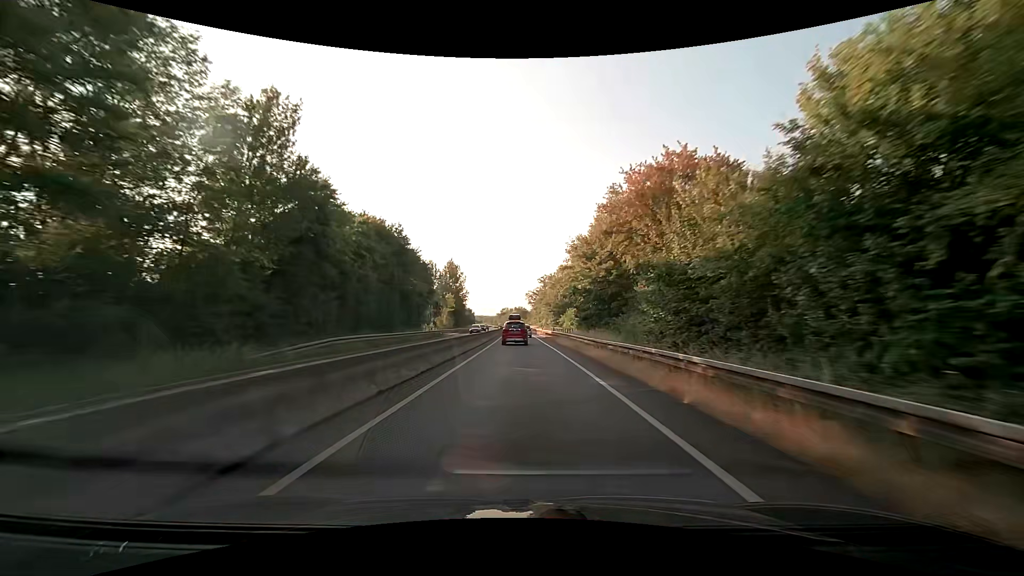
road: trunk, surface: asphalt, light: Day
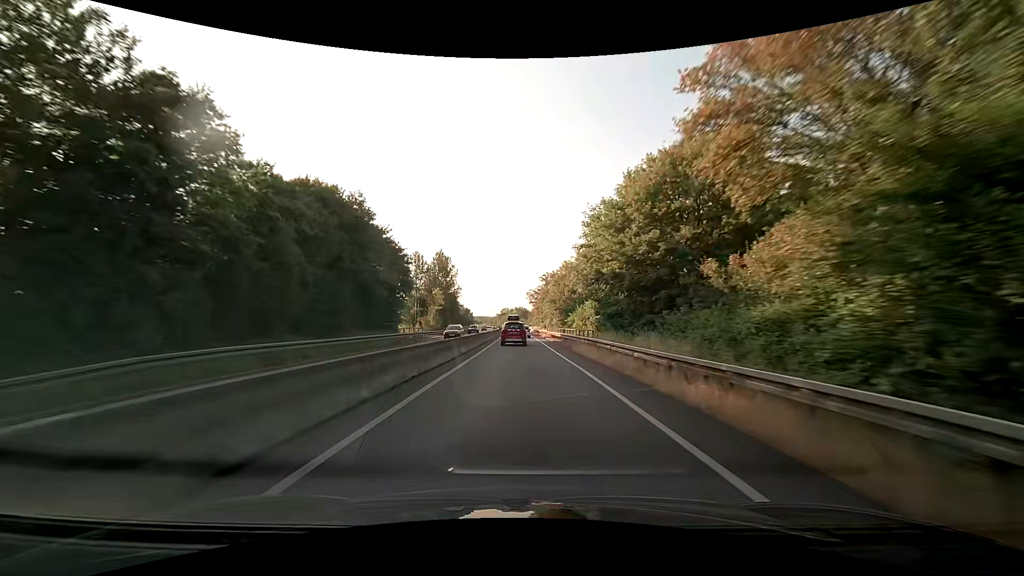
(0.0, +13.1) m; 0°
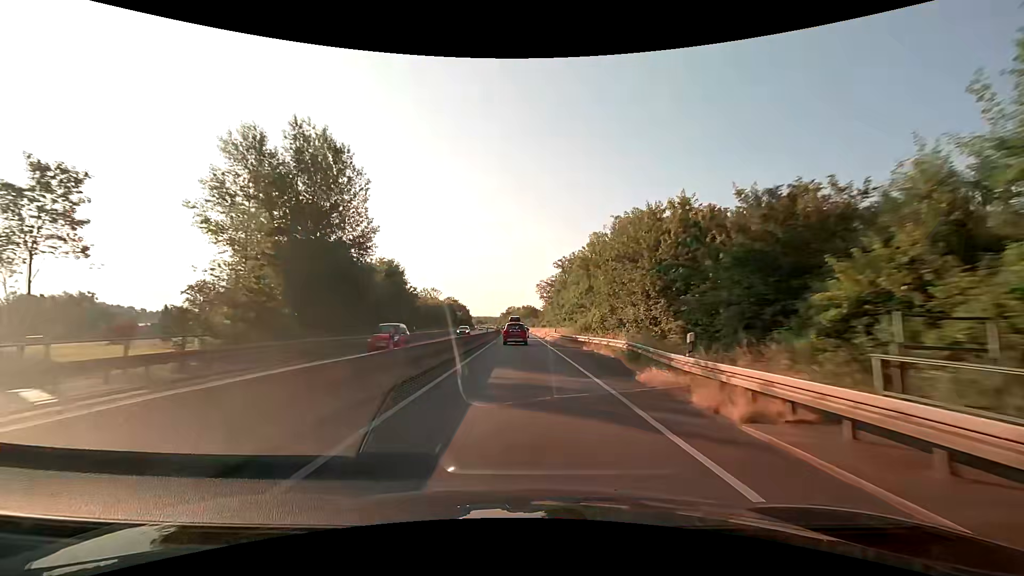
(-0.4, +53.2) m; -1°
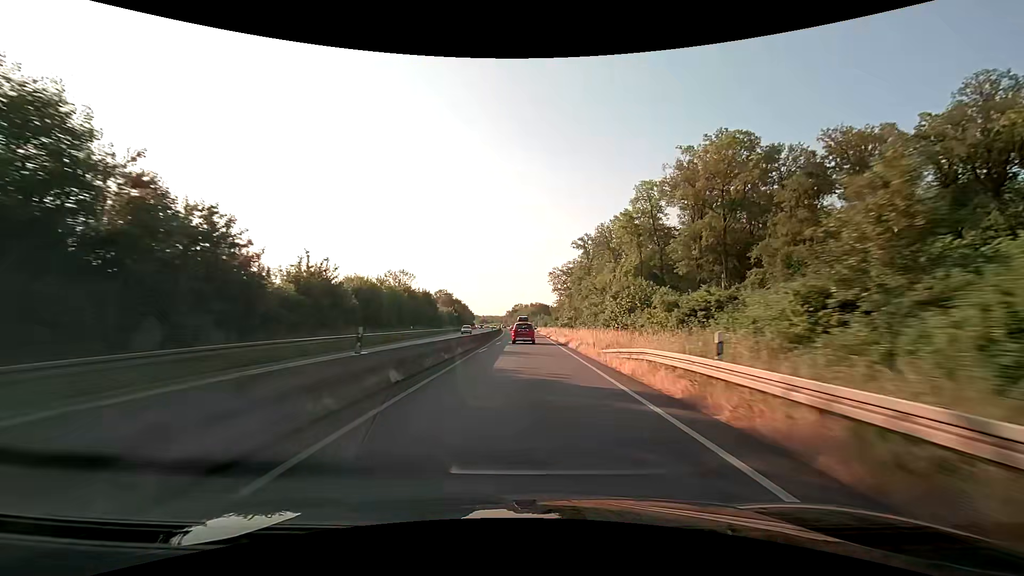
(-0.2, +41.0) m; -1°
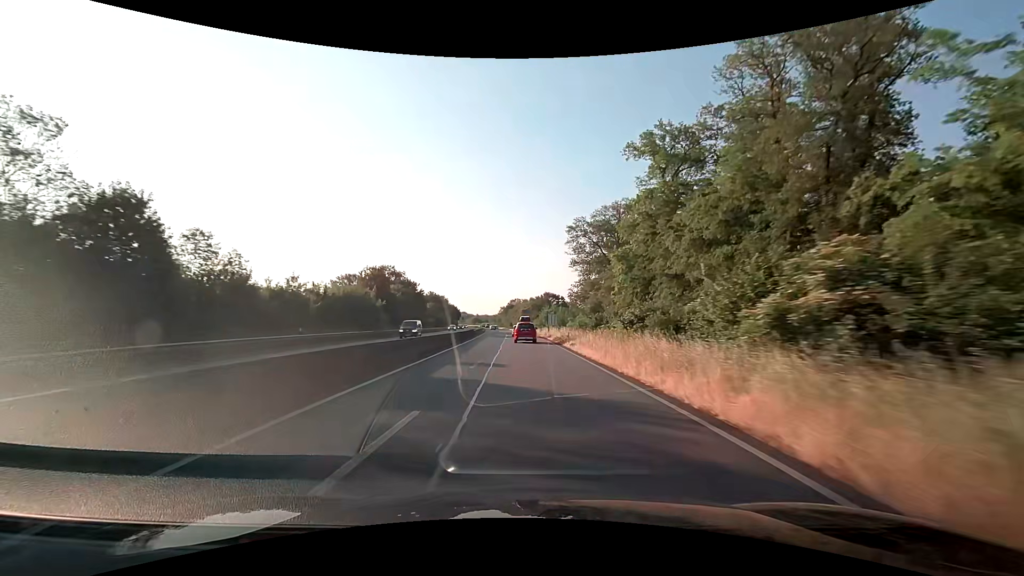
(+0.5, +71.0) m; 0°
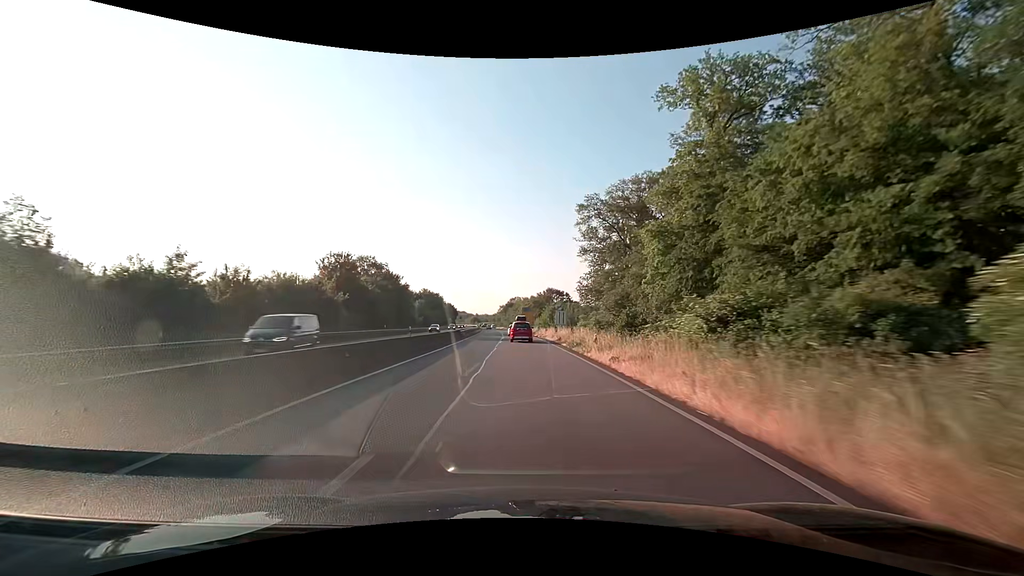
(0.0, +14.6) m; 0°
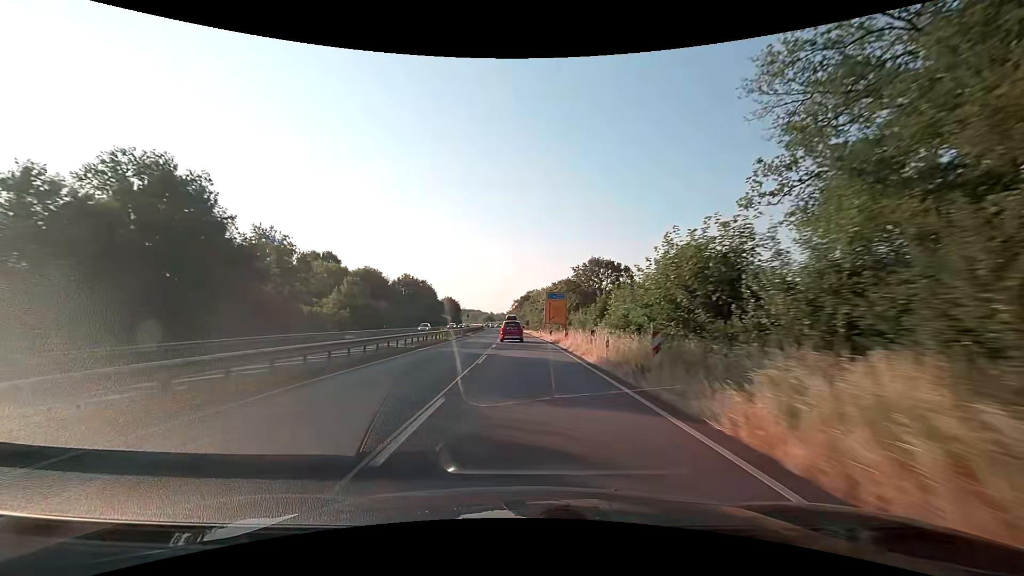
(-0.6, +58.8) m; -2°
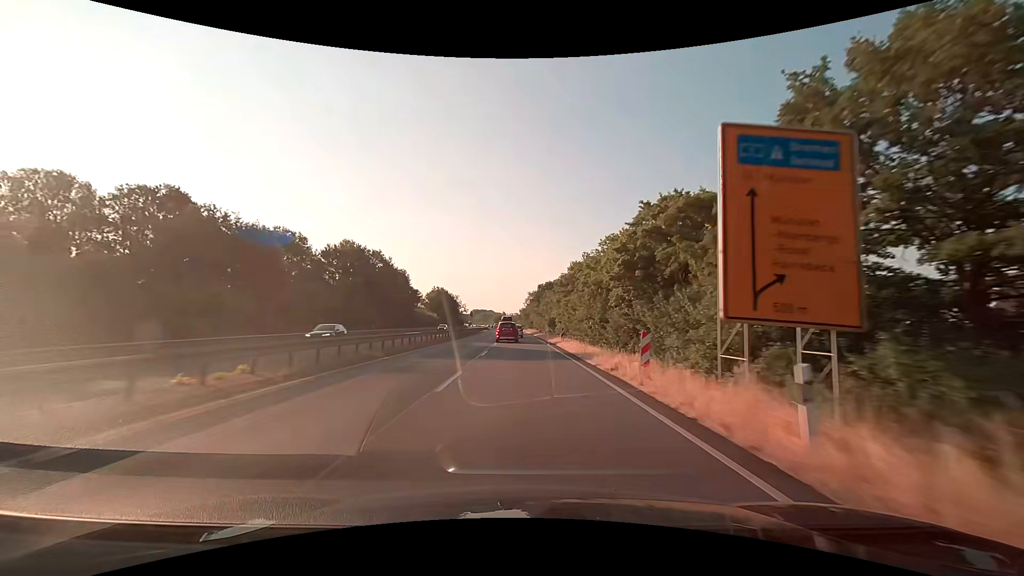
(-1.0, +58.9) m; -2°
(0, +10) (0, +20) (0, +30) (0, +40) (-1, +50) (-1, +60) (-1, +70) (-1, +80) (-2, +90) (-2, +100) m
